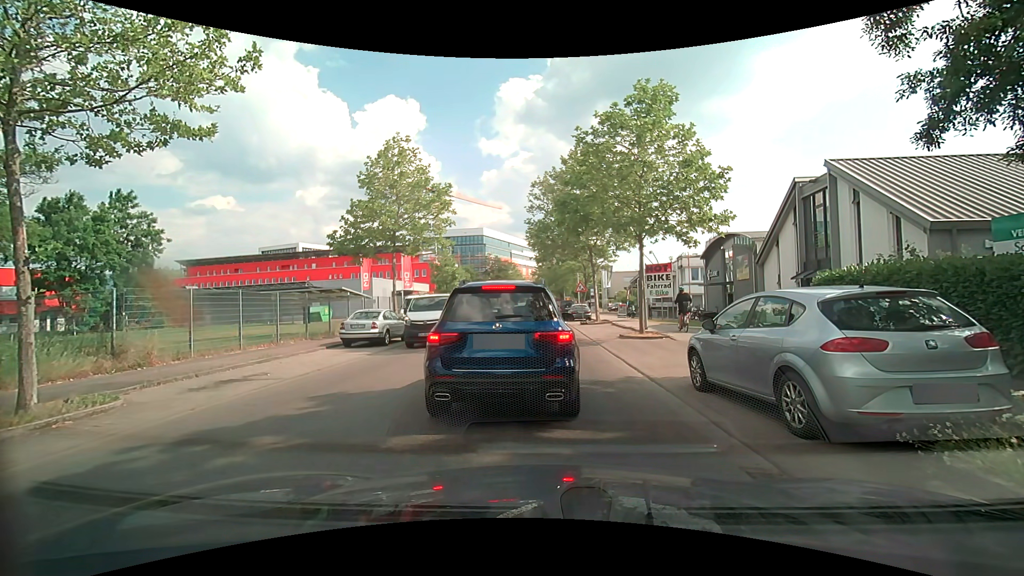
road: unclassified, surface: asphalt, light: Day
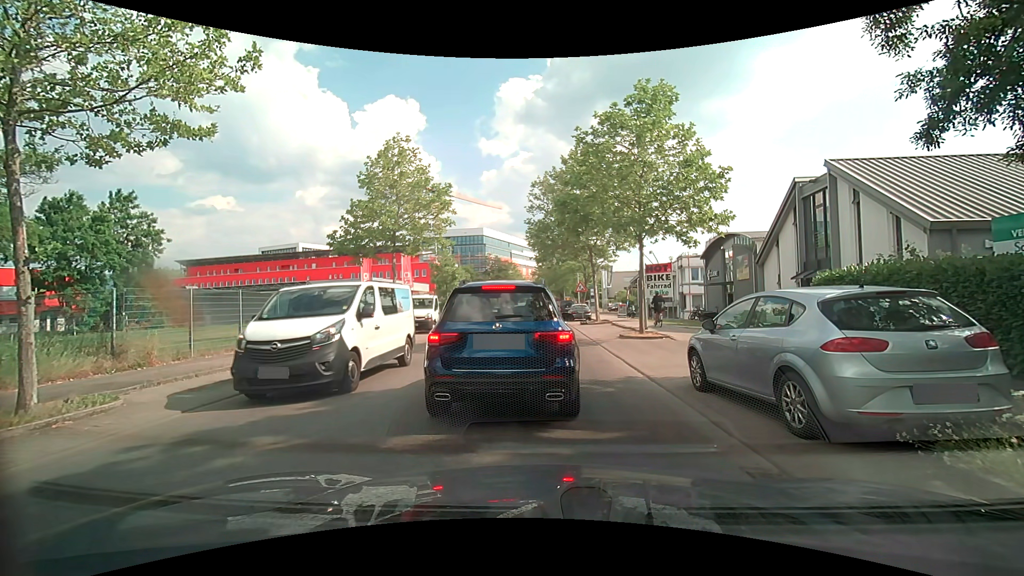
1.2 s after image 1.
(0.0, 0.0) m; 0°
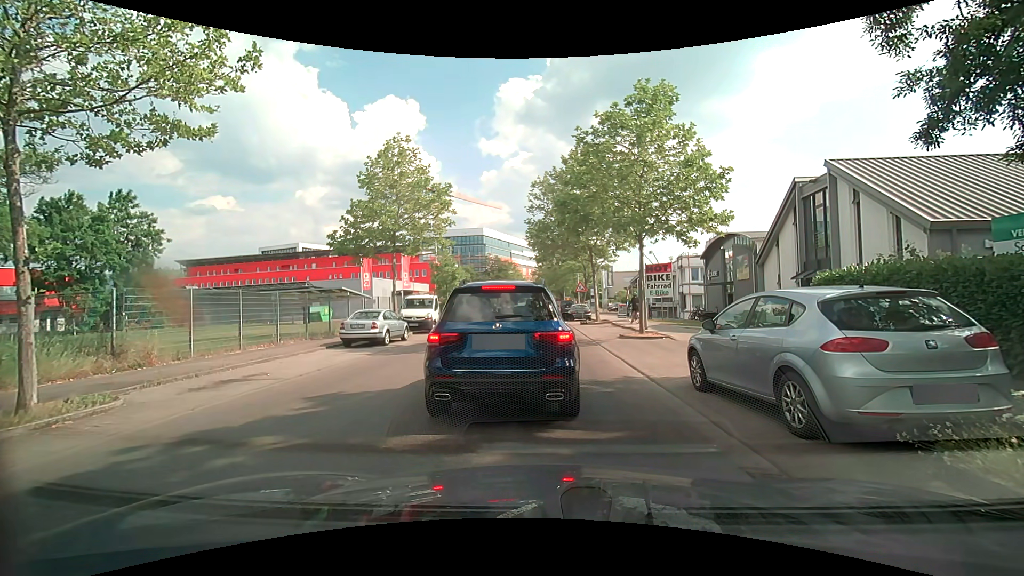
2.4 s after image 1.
(0.0, 0.0) m; 0°
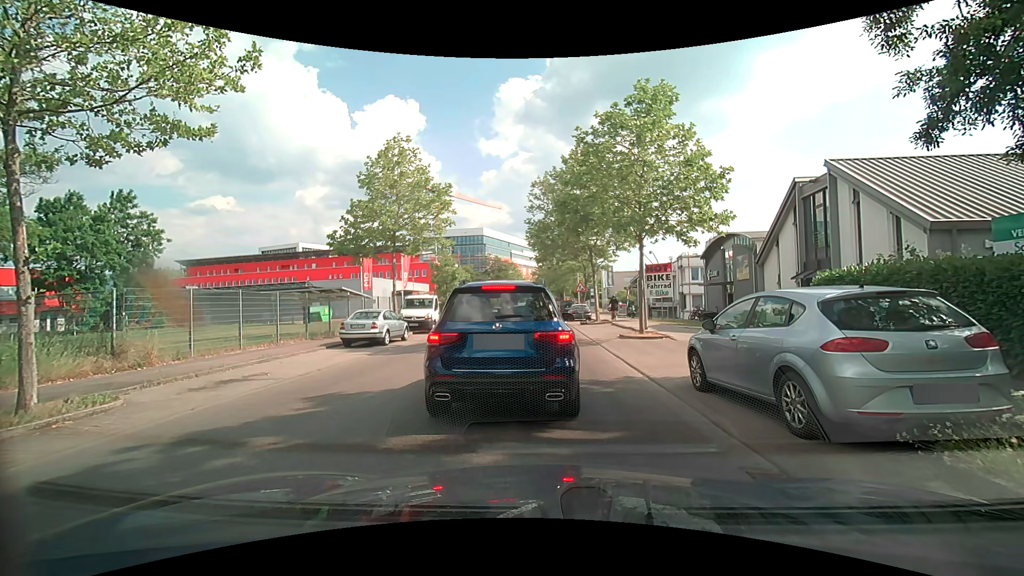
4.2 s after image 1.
(0.0, 0.0) m; 0°
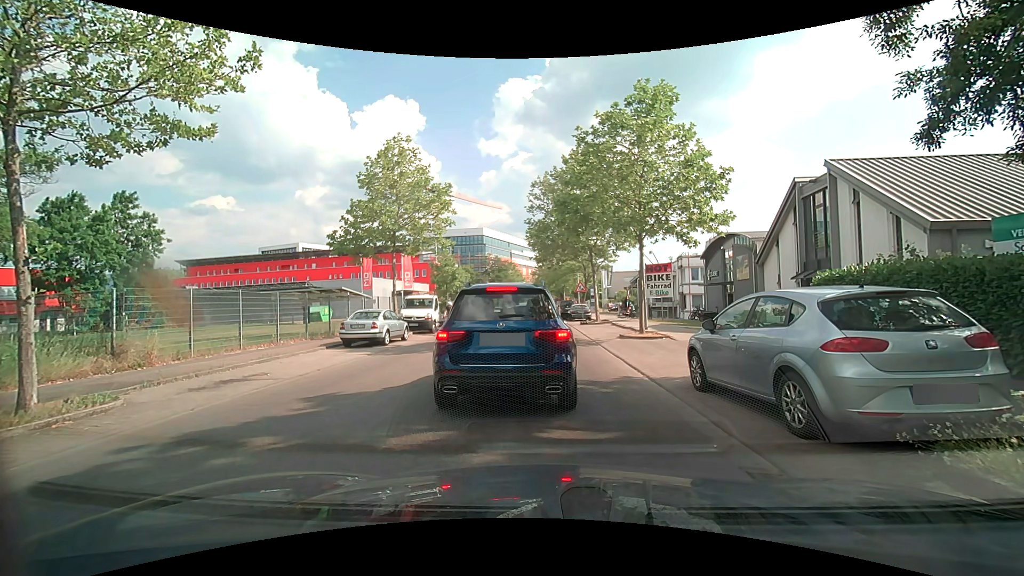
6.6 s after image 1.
(0.0, 0.0) m; 0°
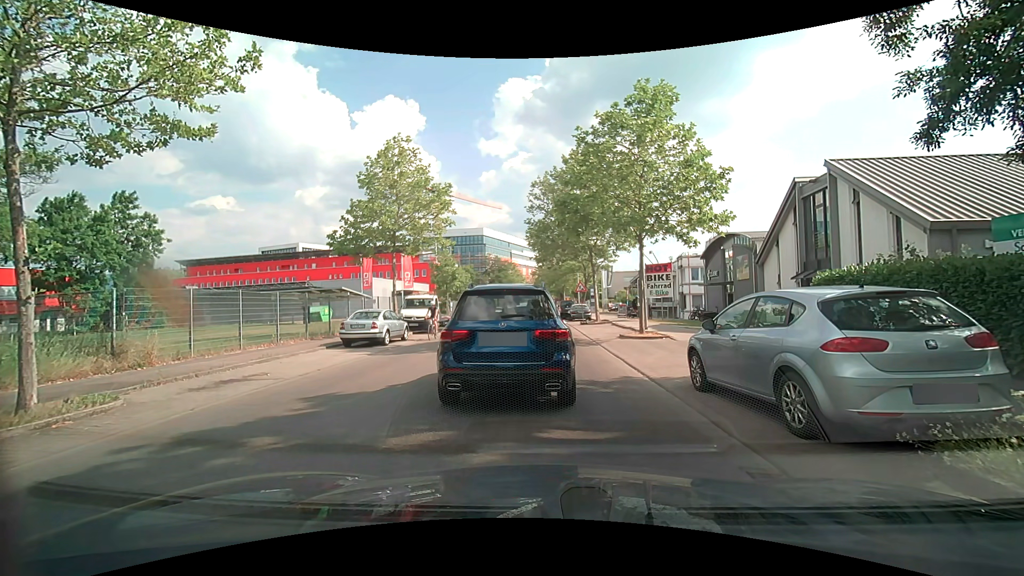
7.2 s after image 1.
(0.0, 0.0) m; 0°
